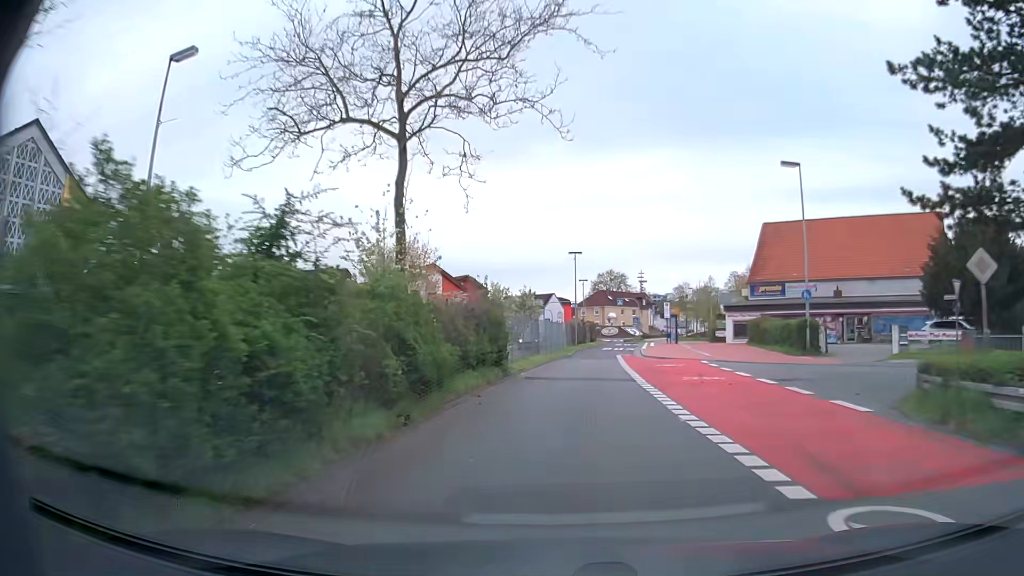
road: secondary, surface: asphalt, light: Day
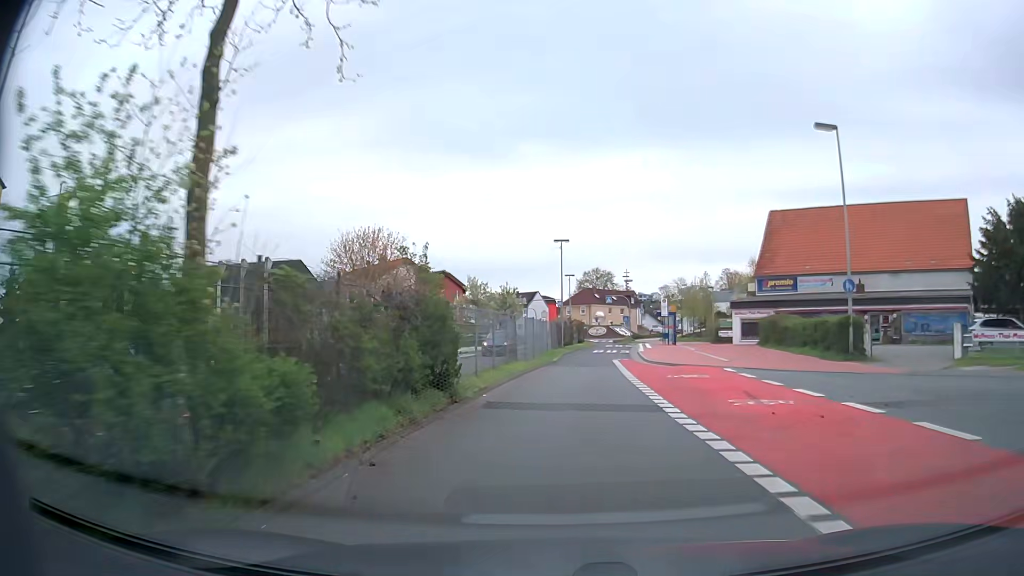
(+0.1, +7.1) m; +2°
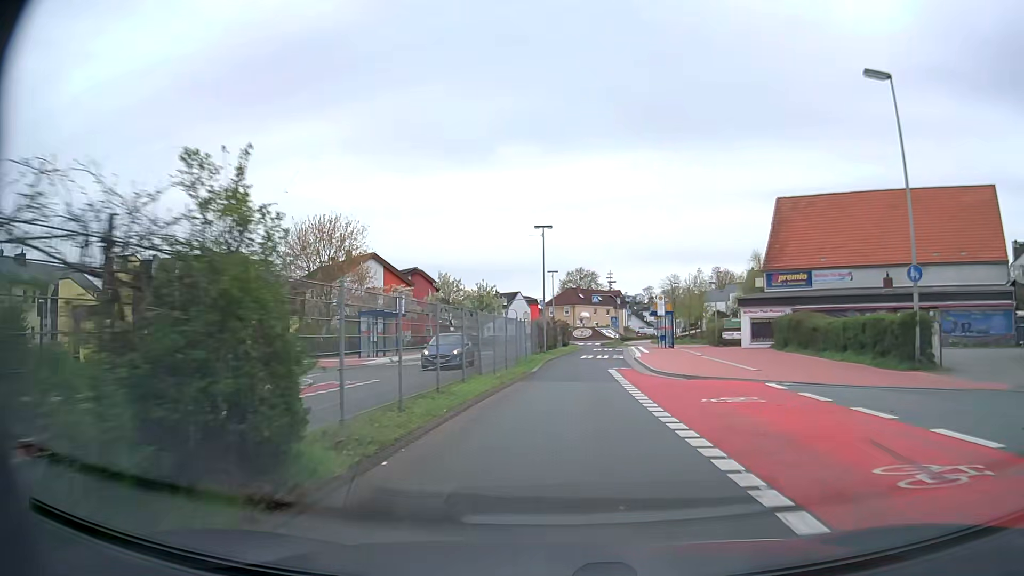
(+0.1, +7.0) m; 0°
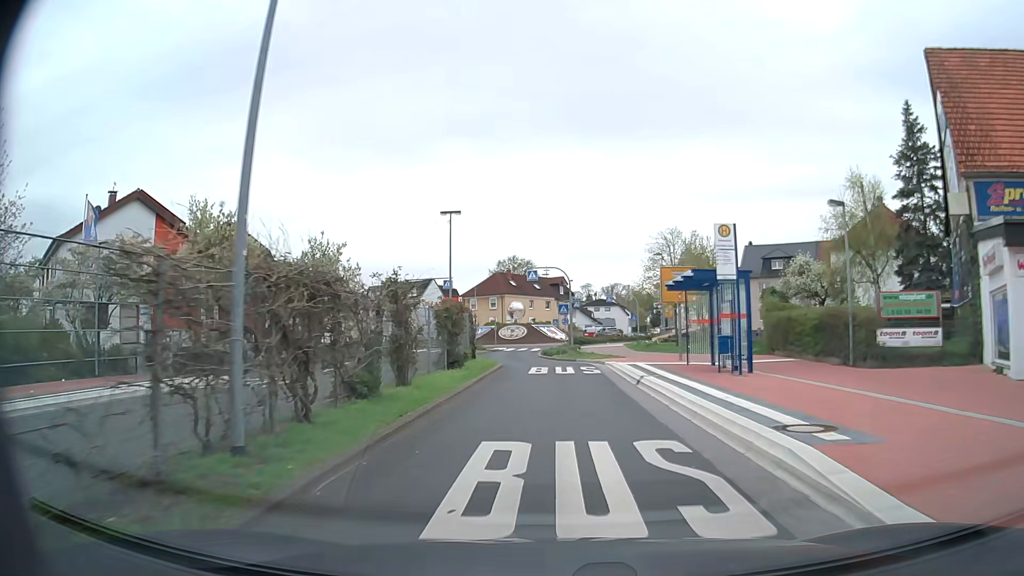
(+2.2, +33.0) m; +6°
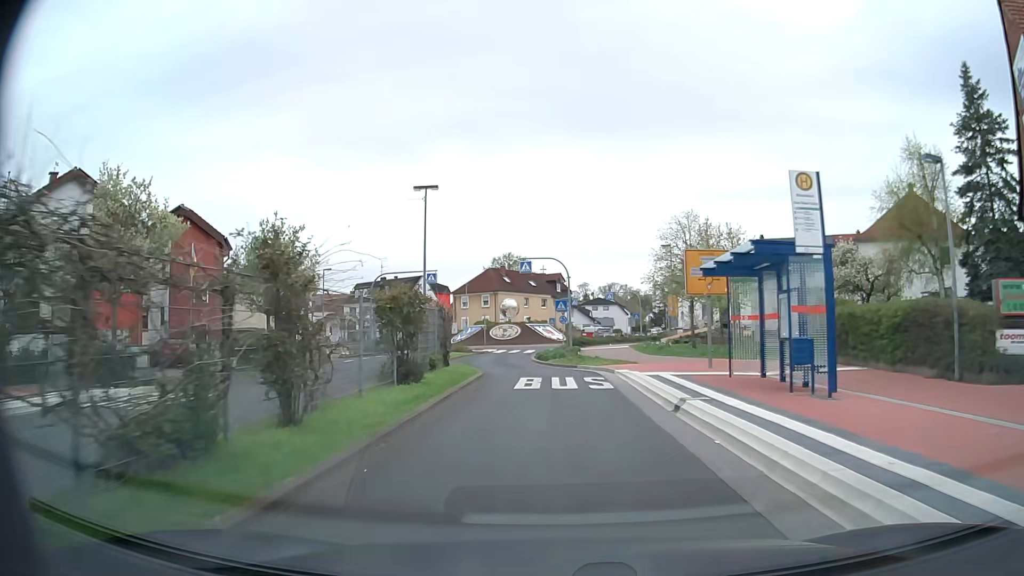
(0.0, +6.0) m; 0°
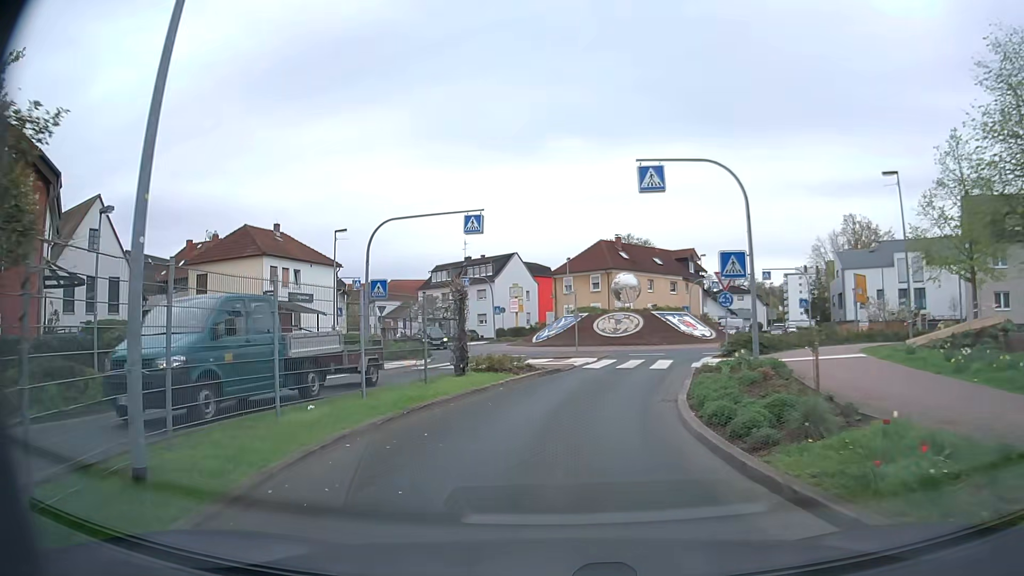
(-0.7, +23.5) m; -9°
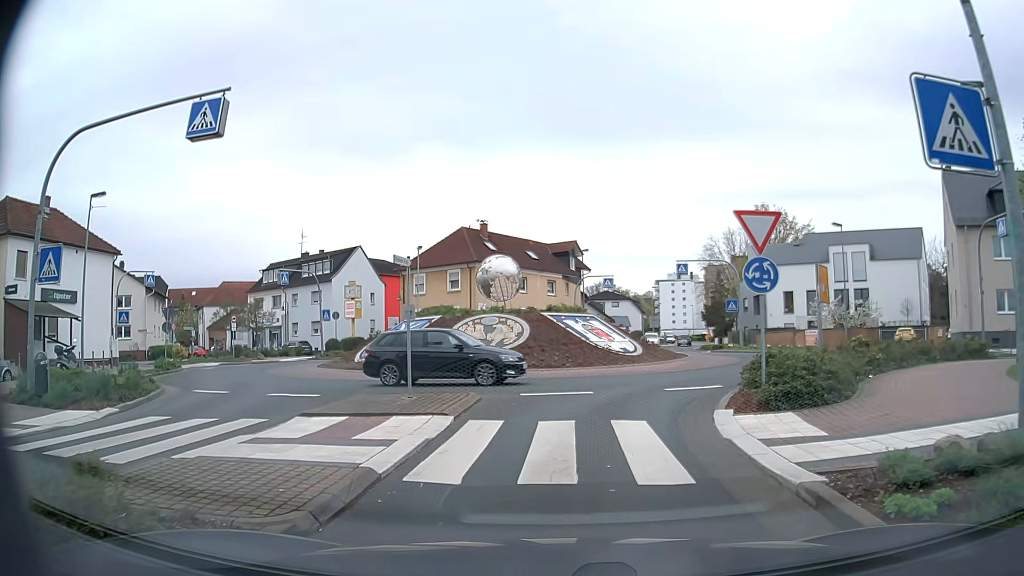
(+0.2, +14.6) m; +10°
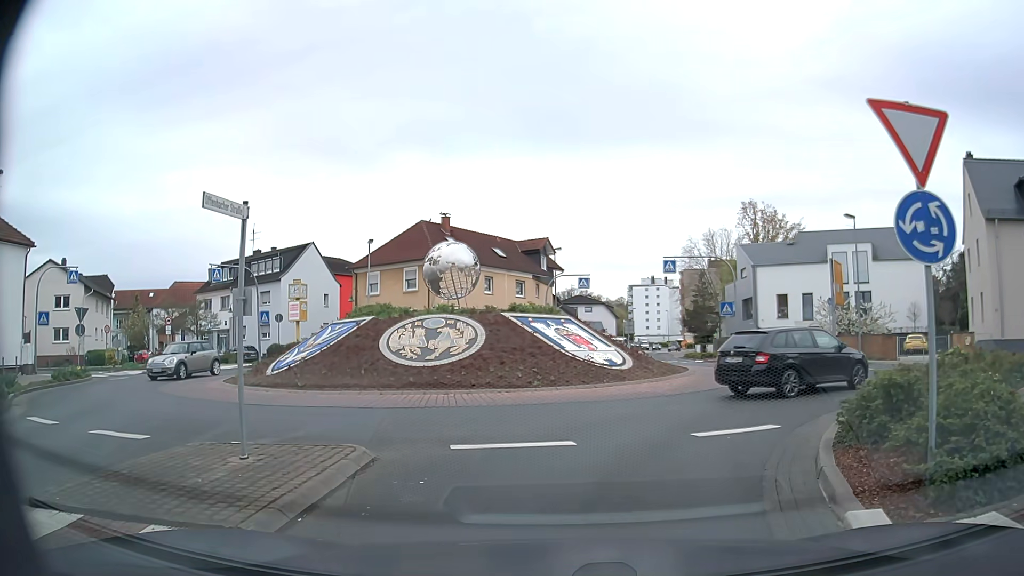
(+0.2, +5.8) m; +3°
(+1, +10) (+7, +18) (+8, +28) (+7, +38) (+8, +47) (+10, +57) (+11, +67) (+12, +77) (+14, +87) (+16, +97) m
